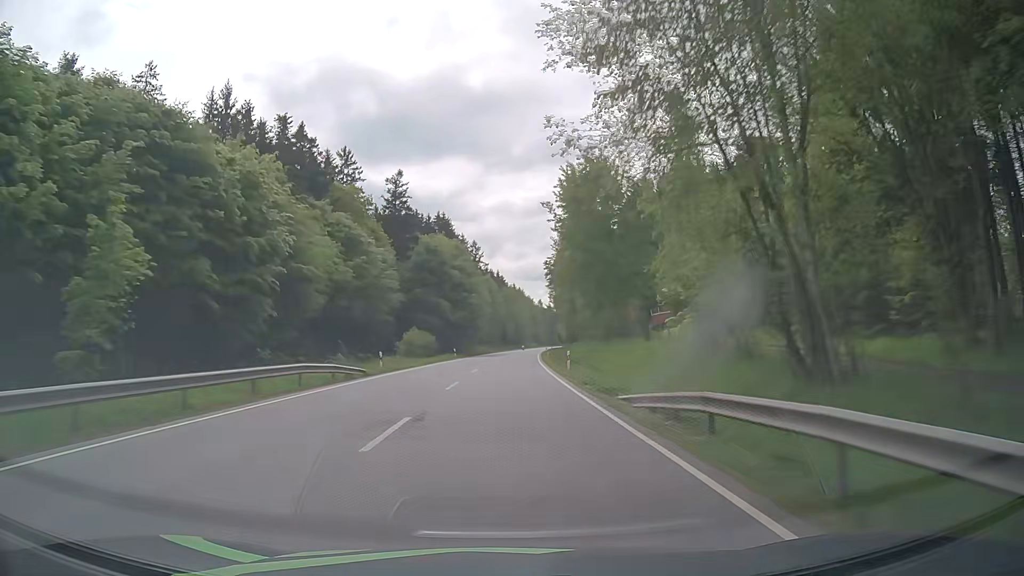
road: primary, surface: asphalt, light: Day
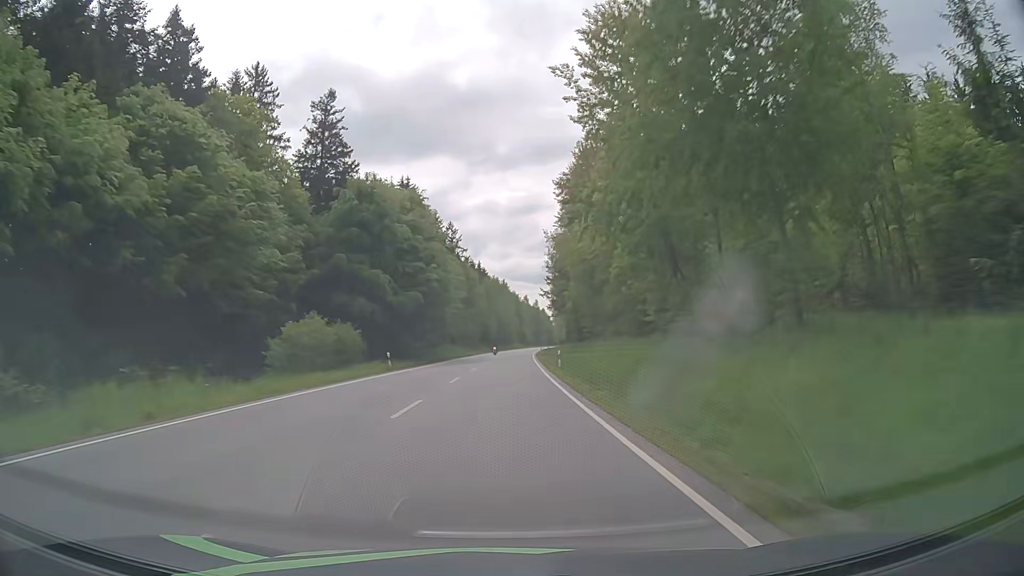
(+0.4, +31.5) m; +2°
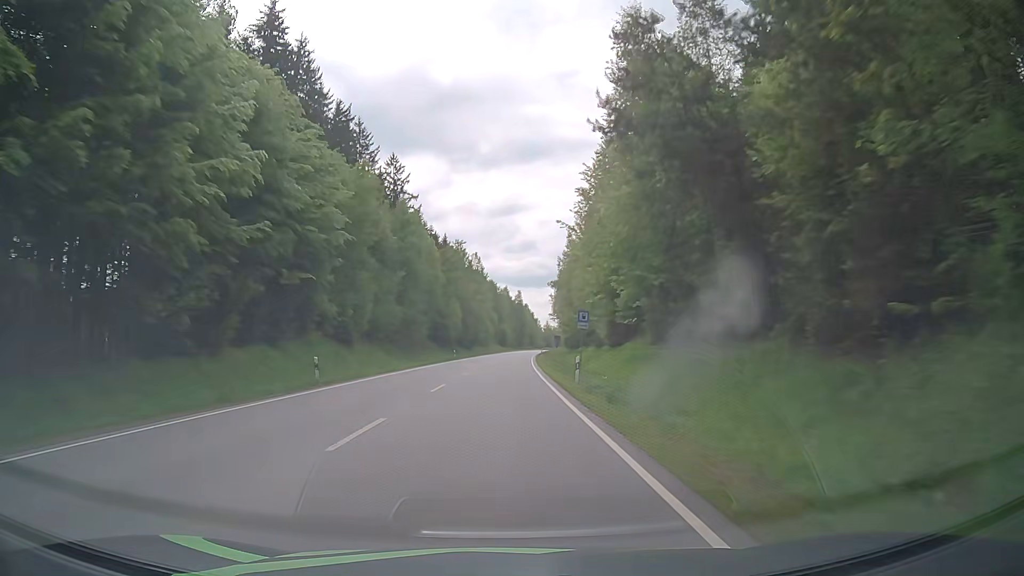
(+1.0, +63.0) m; +2°
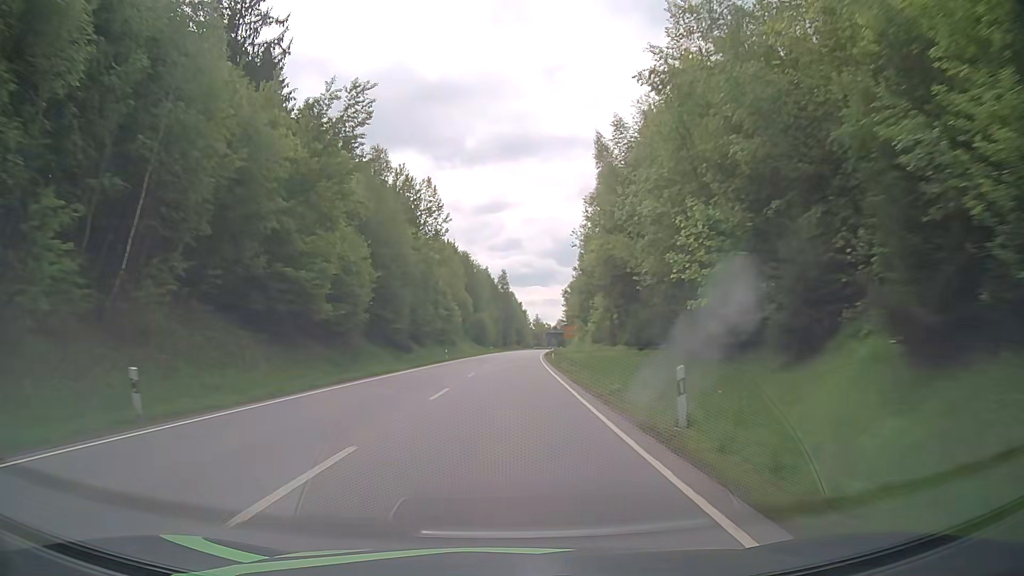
(+1.1, +62.9) m; +2°
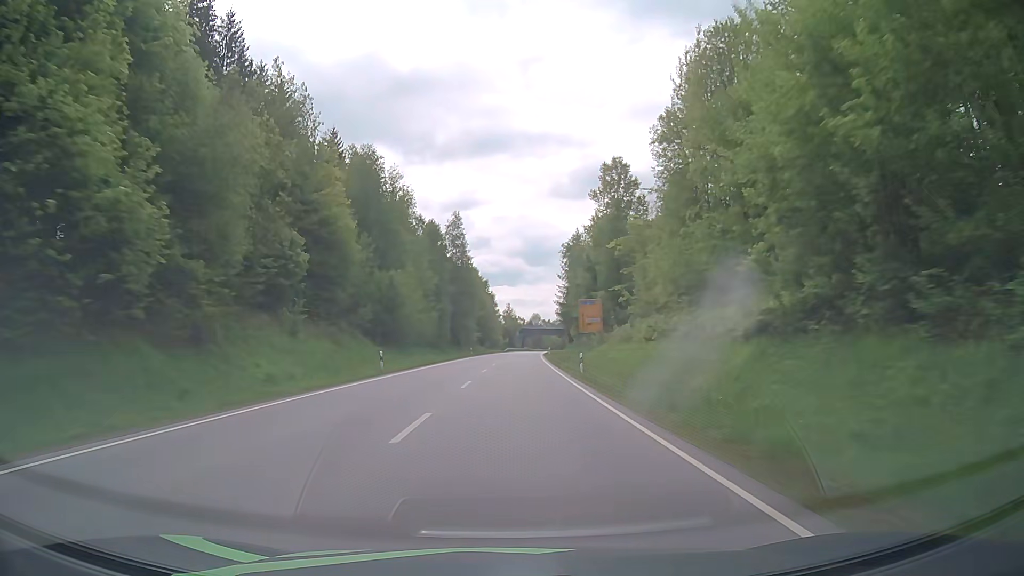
(+1.7, +78.6) m; +2°
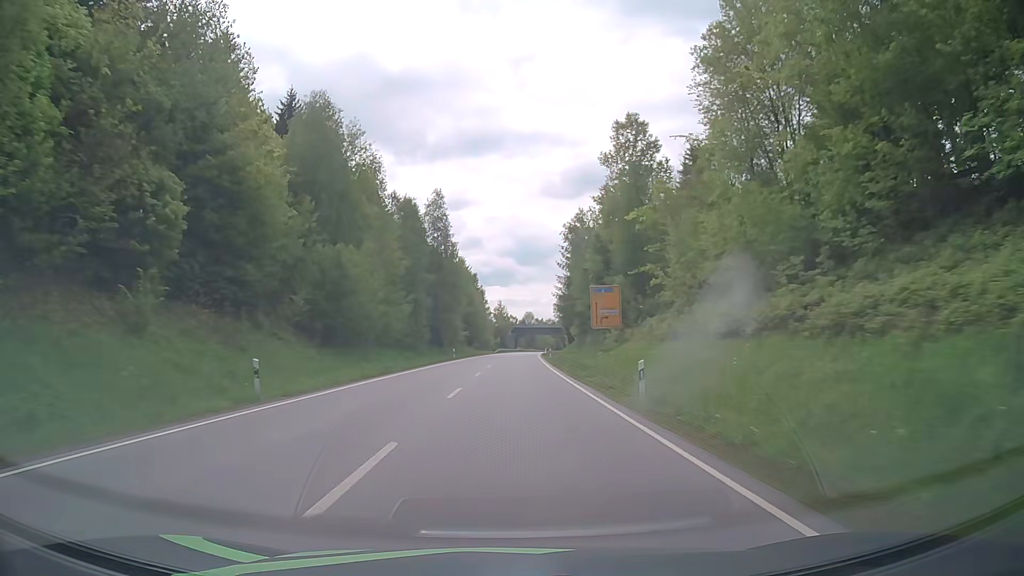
(+0.2, +15.7) m; +1°
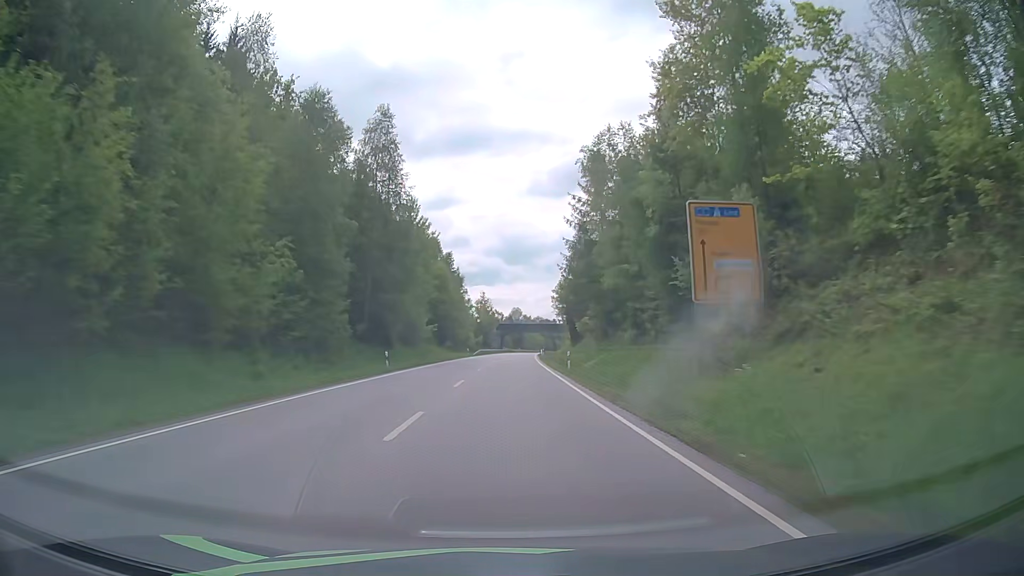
(+0.4, +31.4) m; +1°
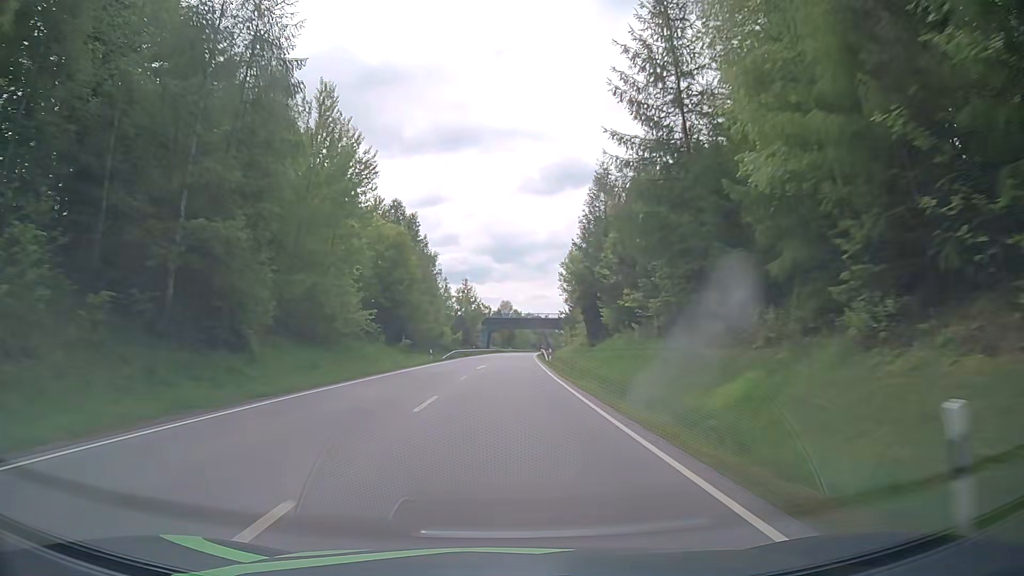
(+0.2, +31.4) m; +1°
(0, +10) (0, +20) (0, +30) (+1, +40) (+1, +50) (+1, +60) (+1, +70) (+2, +80) (+2, +90) (+3, +100) m
